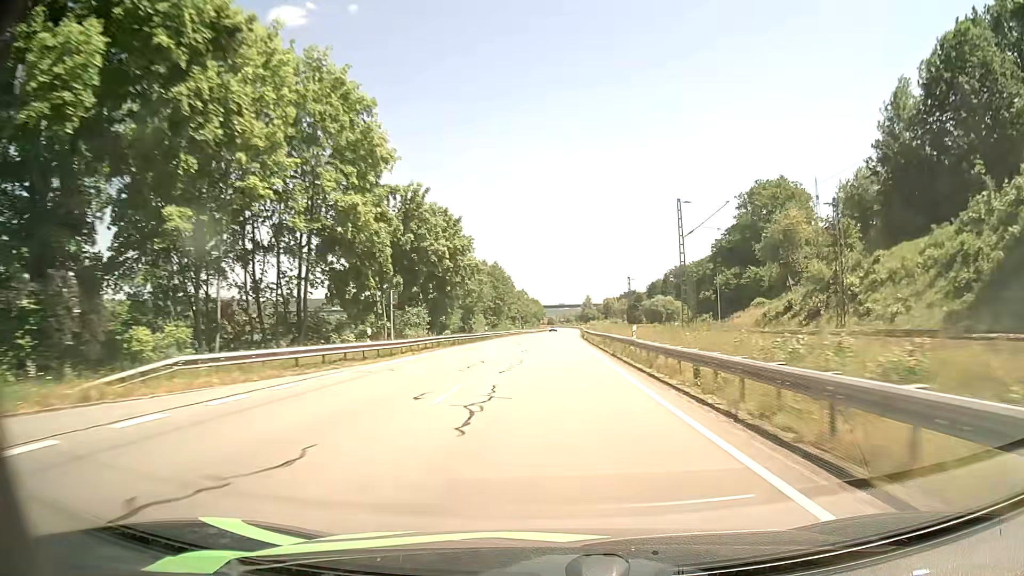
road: primary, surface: asphalt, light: Day
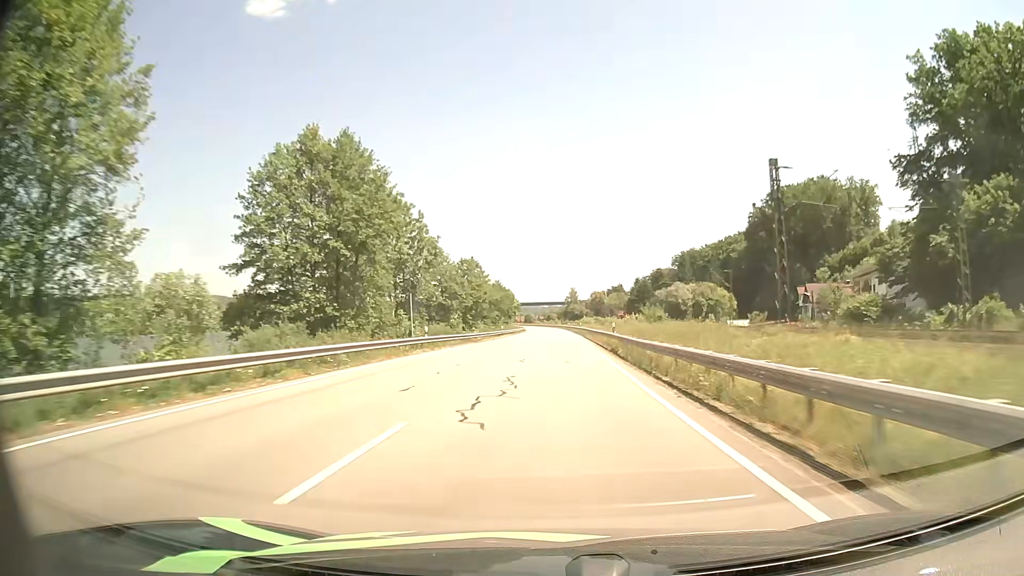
(+1.0, +77.7) m; +1°
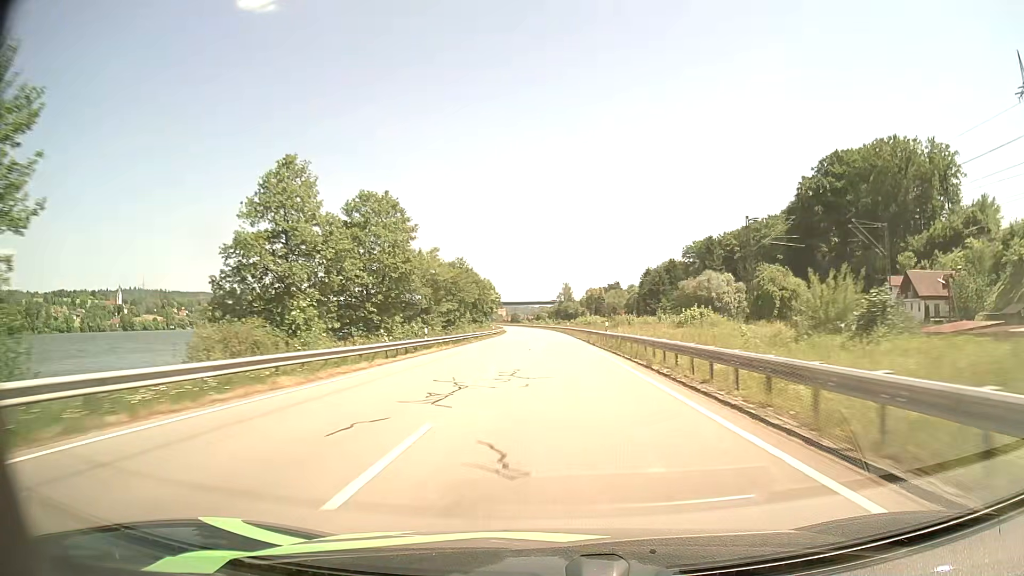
(+0.3, +47.7) m; +1°
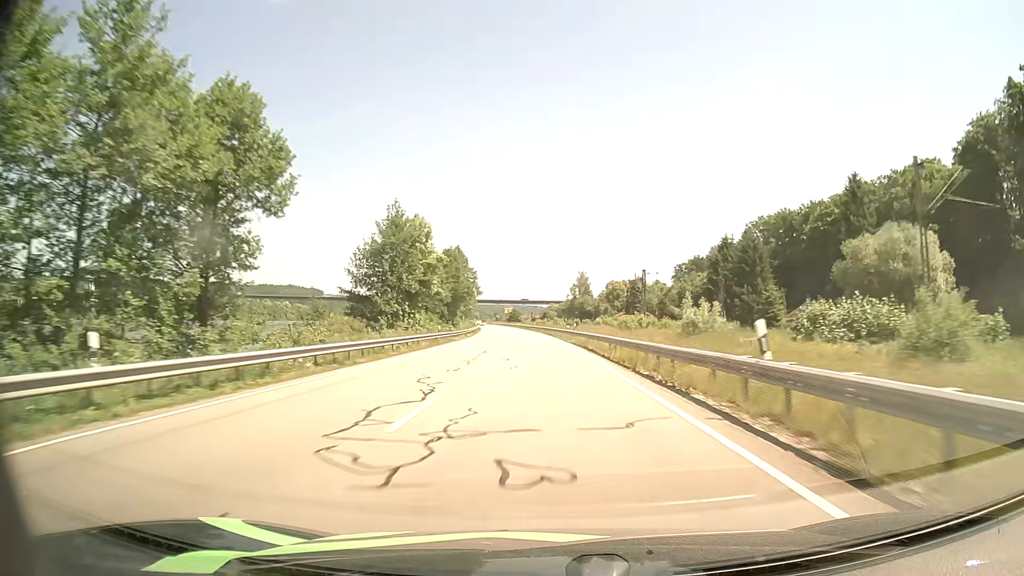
(+0.1, +80.0) m; 0°
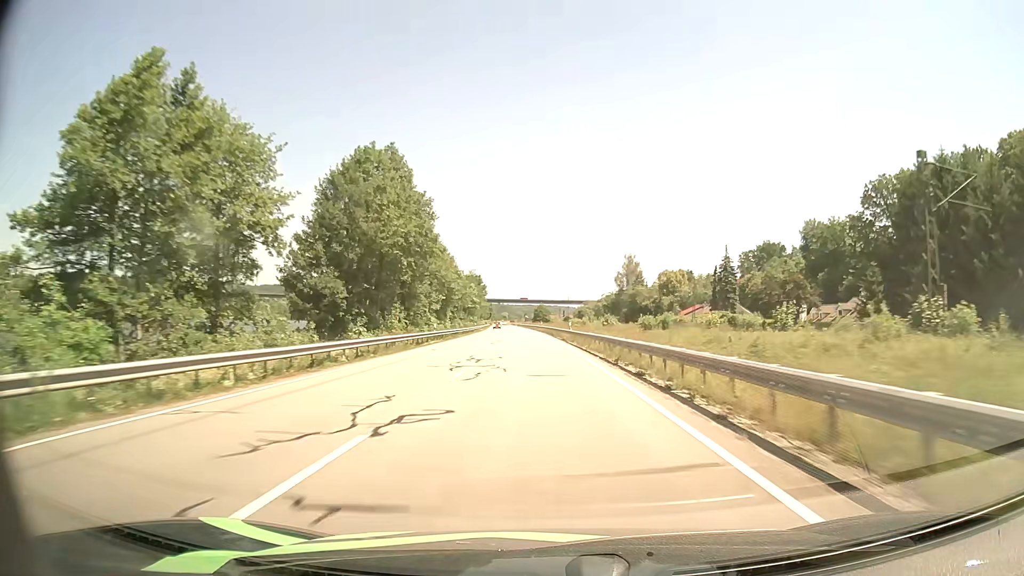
(-1.4, +64.2) m; -3°
(0, +10) (0, +20) (0, +30) (-1, +40) (-1, +50) (-2, +60) (-2, +70) (-3, +80) (-3, +90) (-4, +100) m
